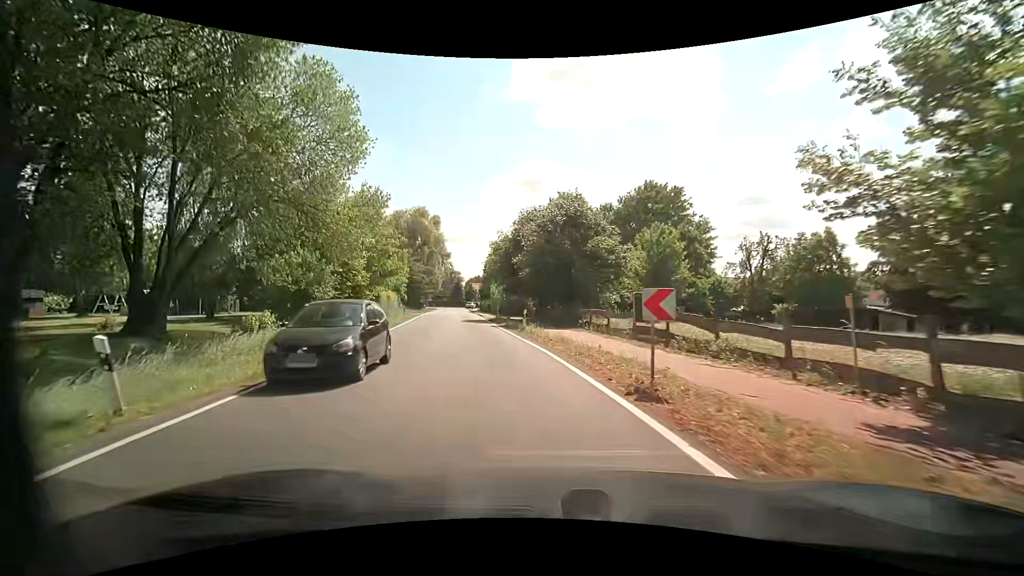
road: tertiary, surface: asphalt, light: Day
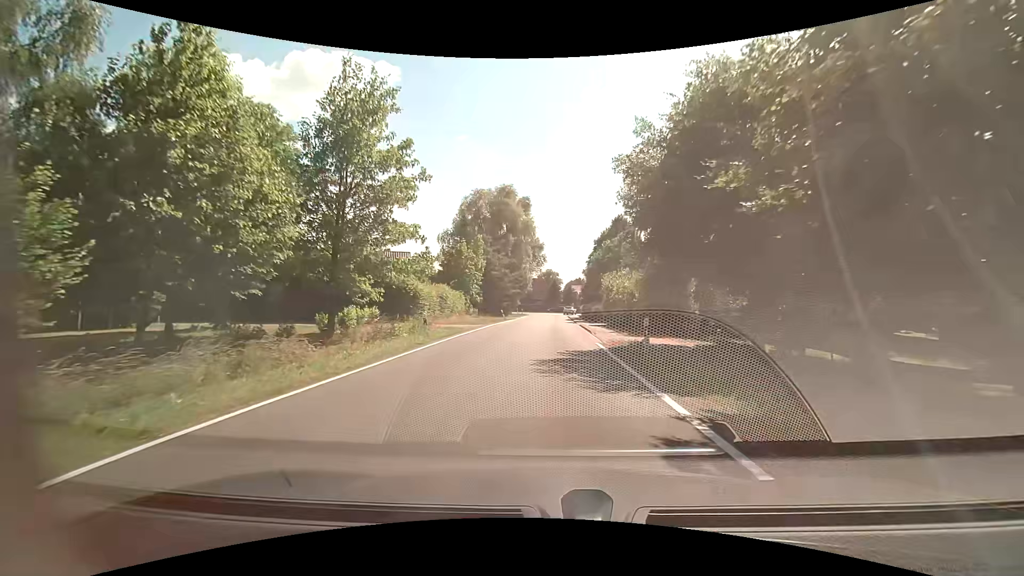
(-3.5, +23.7) m; -12°
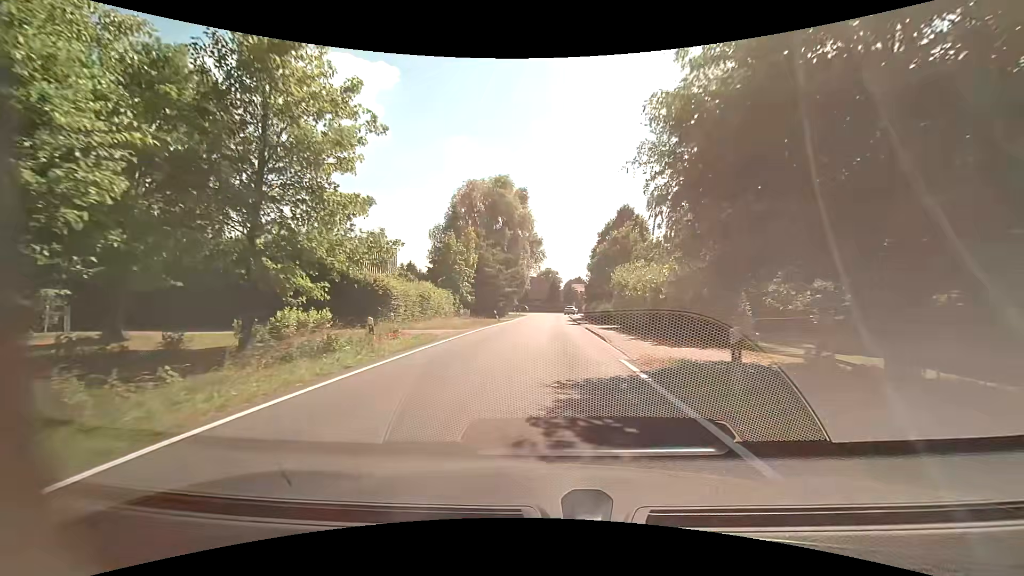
(0.0, +6.1) m; 0°
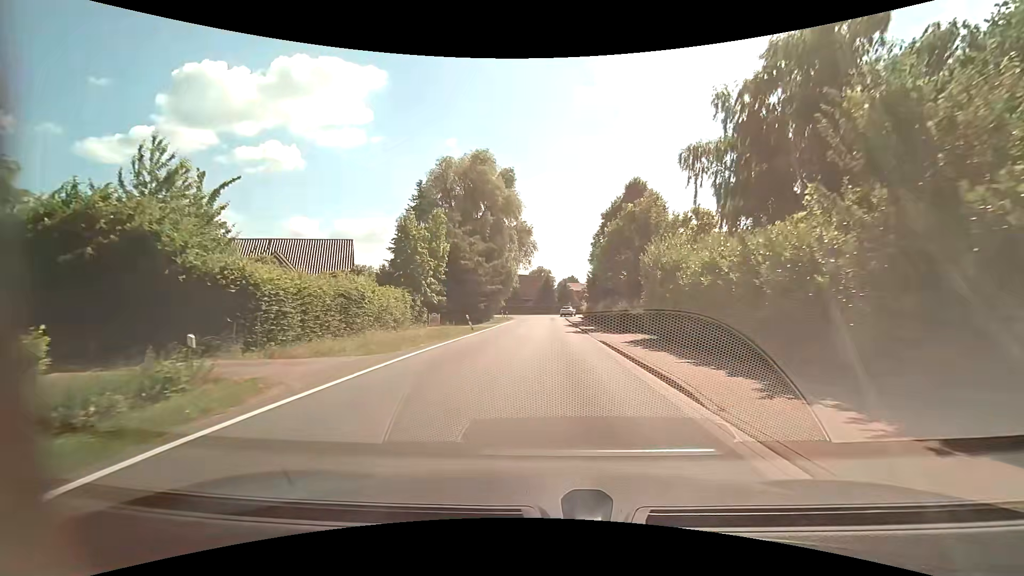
(0.0, +12.2) m; +1°
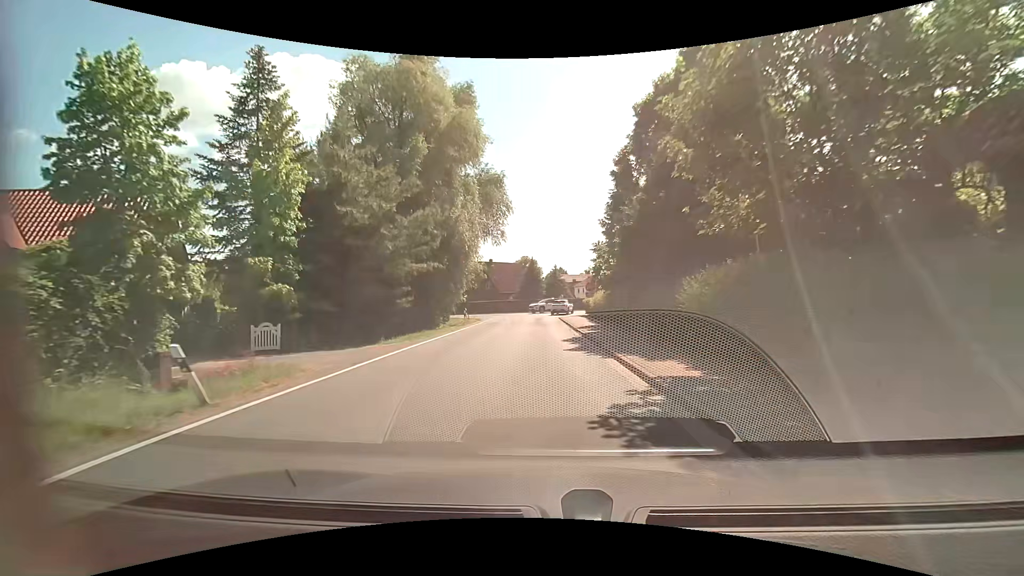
(+0.3, +24.2) m; +1°
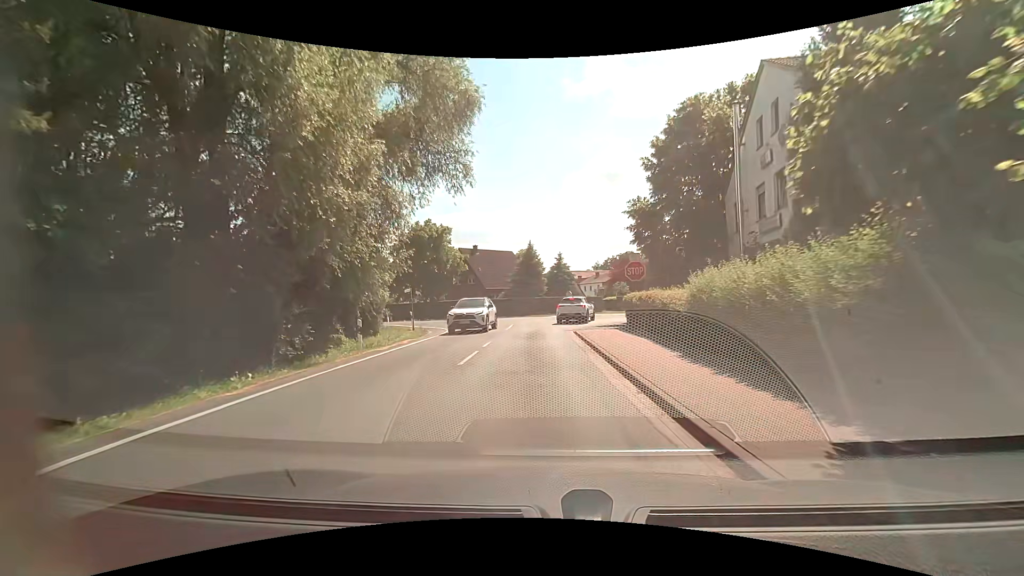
(0.0, +21.6) m; 0°
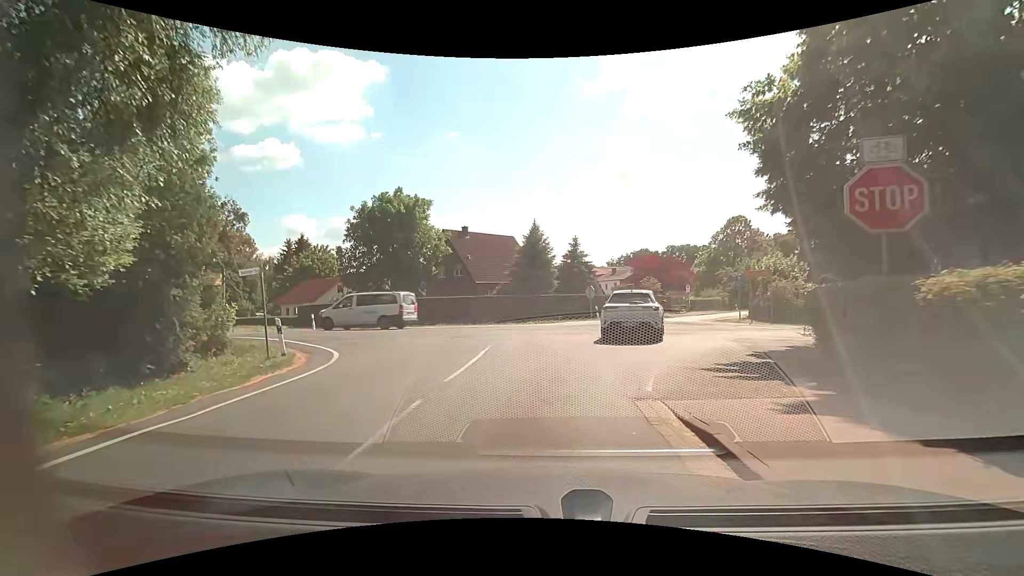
(-0.2, +16.0) m; -2°
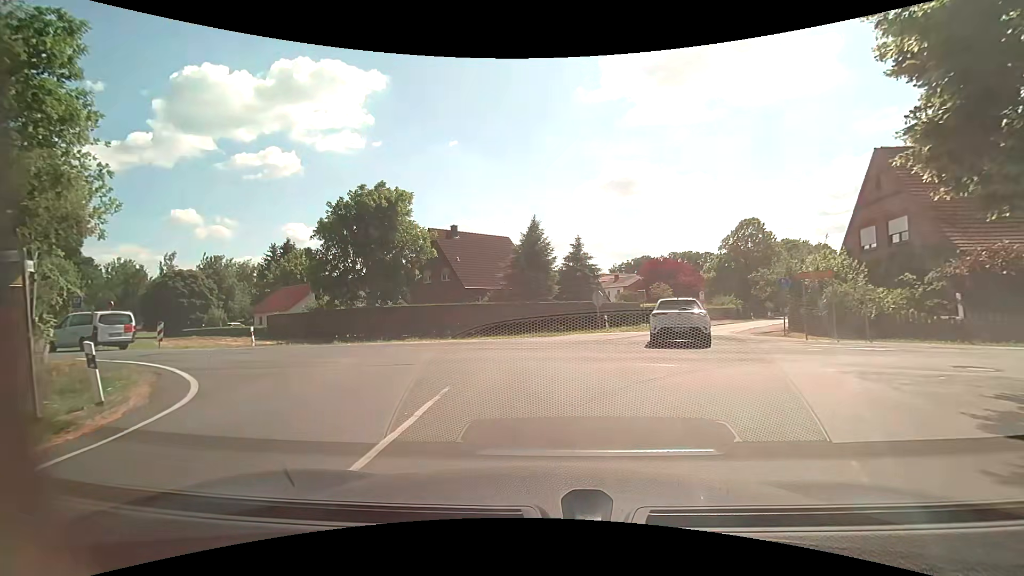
(+0.1, +6.0) m; -1°
